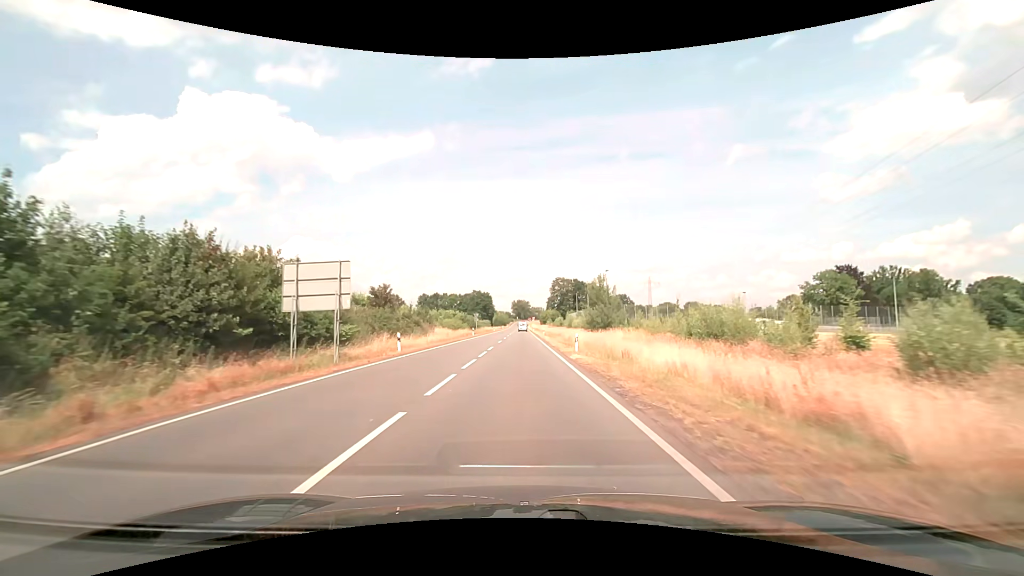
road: secondary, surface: asphalt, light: Day
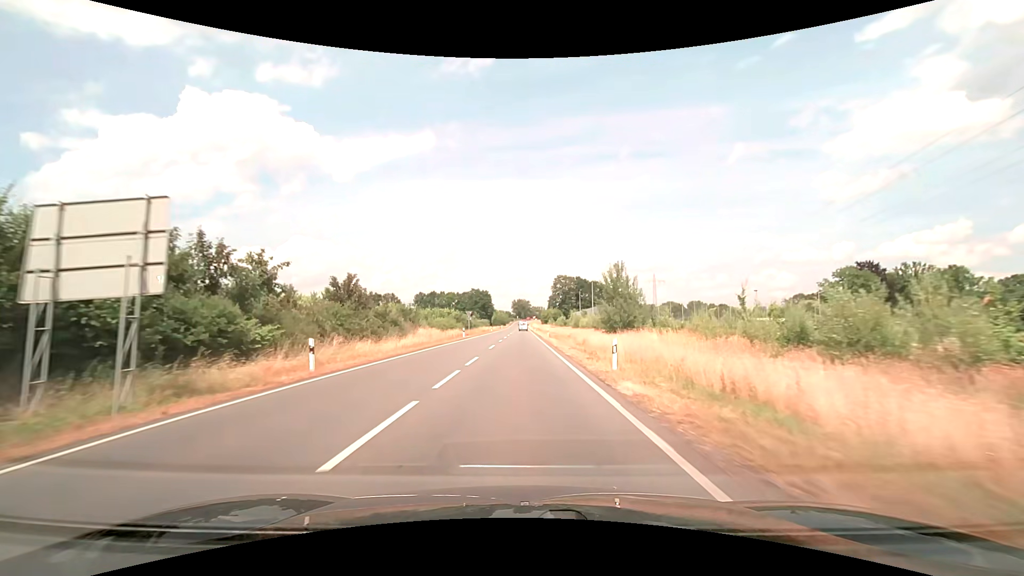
(0.0, +10.9) m; 0°
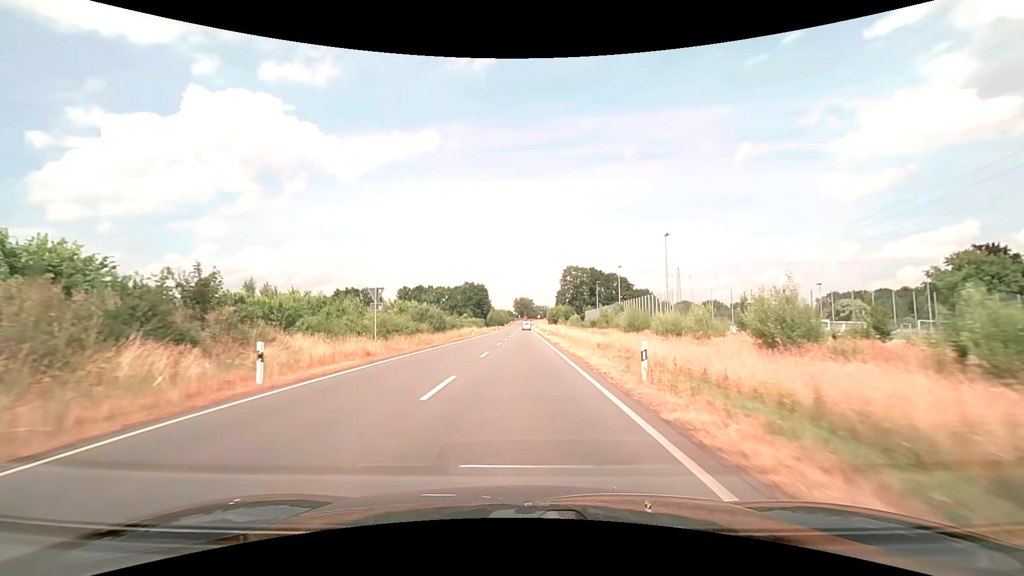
(-0.1, +43.4) m; 0°
(0, +10) (0, +20) (0, +30) (0, +40) (0, +50) (0, +60) (0, +70) (0, +80) (0, +90) (0, +100) m
